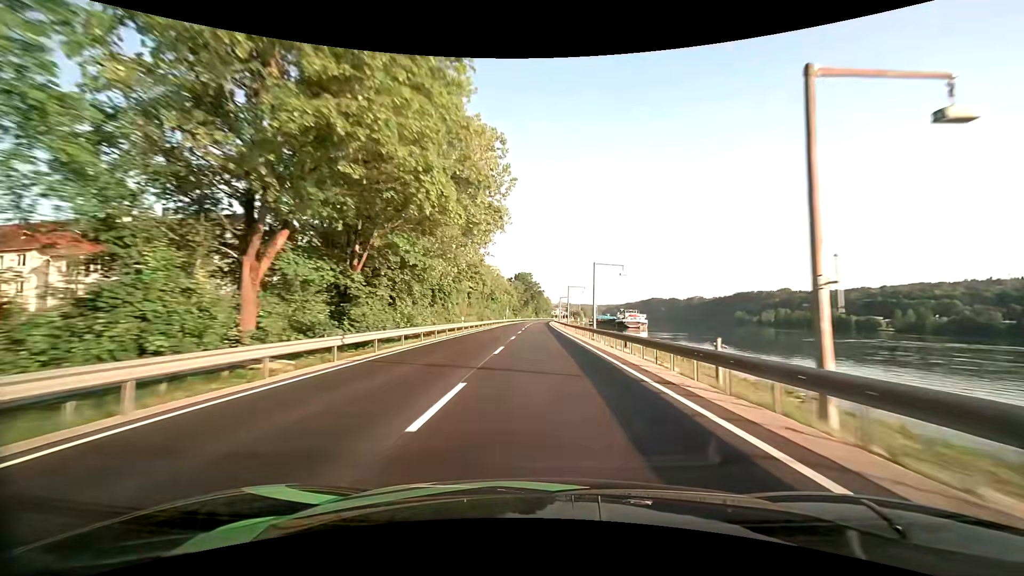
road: primary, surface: asphalt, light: Day
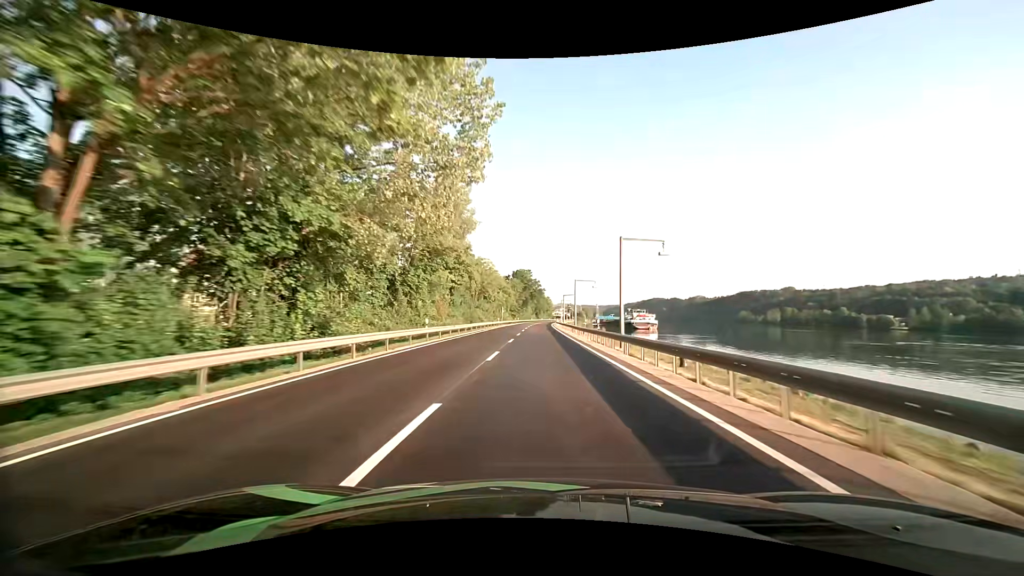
(0.0, +14.4) m; 0°
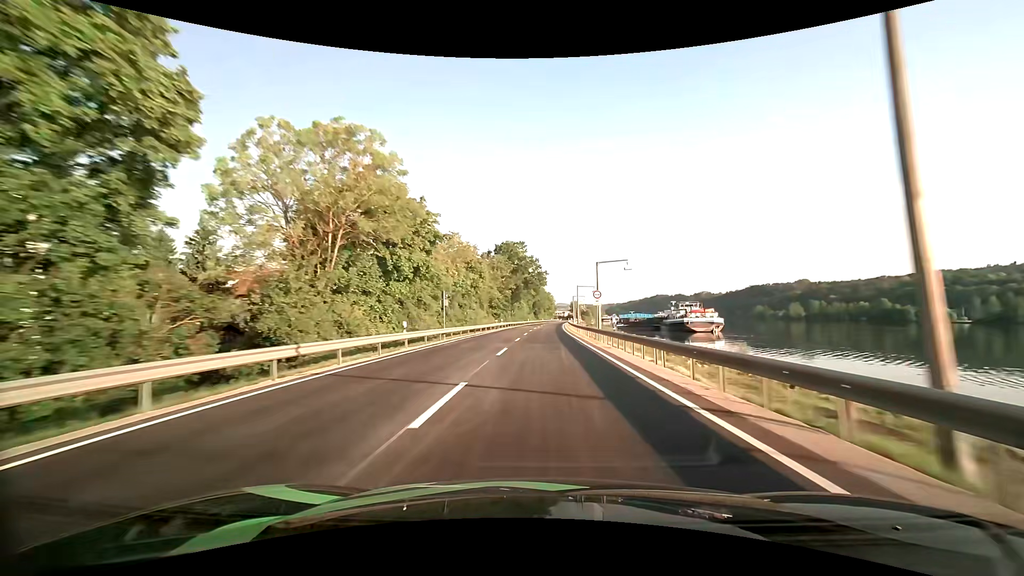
(0.0, +57.7) m; 0°
